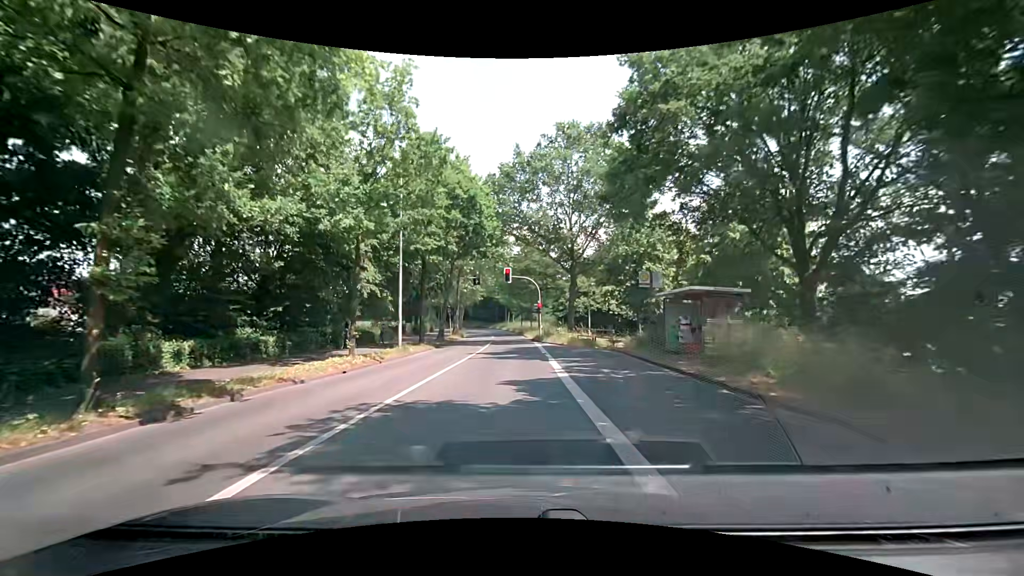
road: secondary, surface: asphalt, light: Day
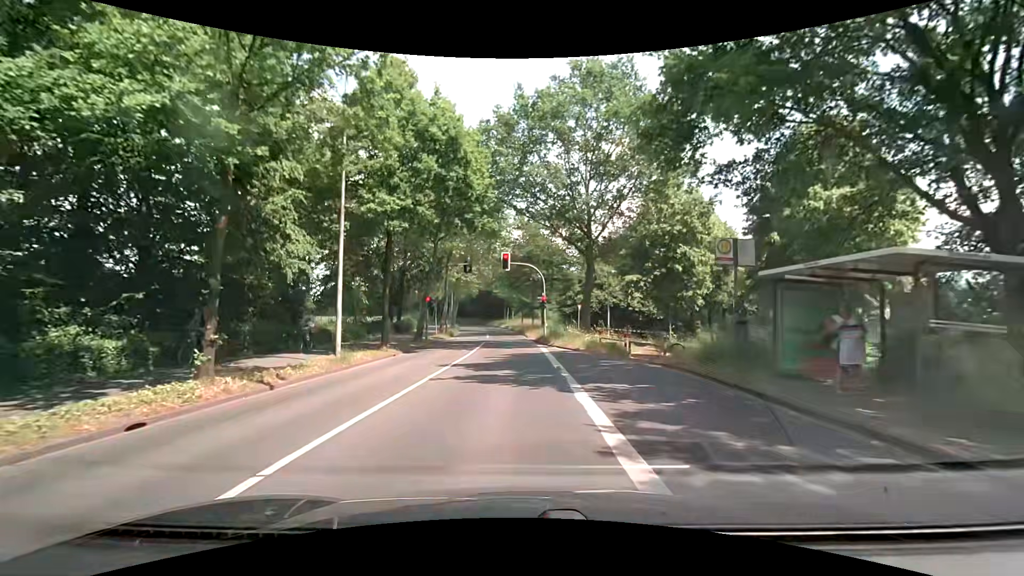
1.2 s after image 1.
(+0.1, +8.4) m; 0°
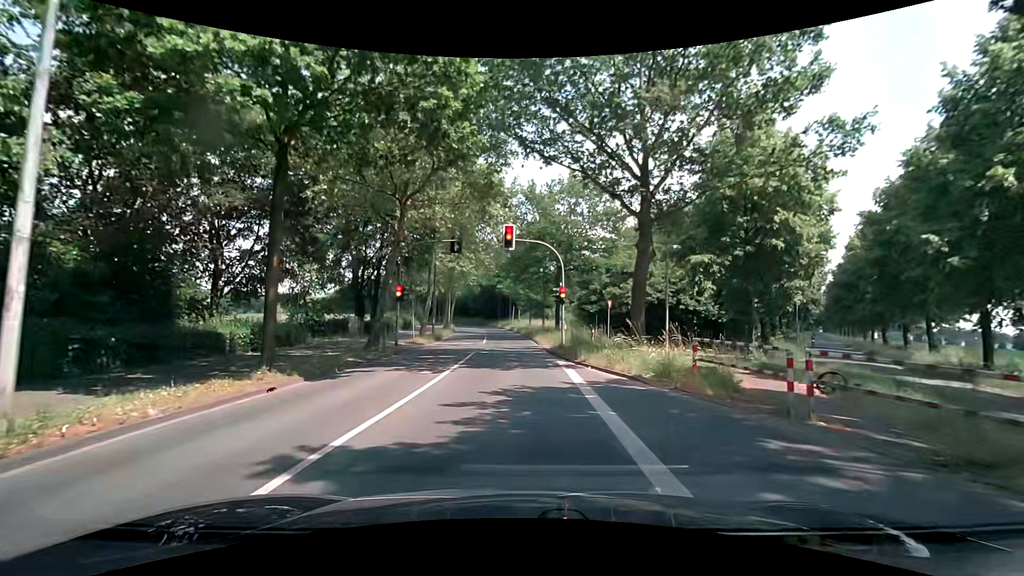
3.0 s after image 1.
(0.0, +11.0) m; -1°
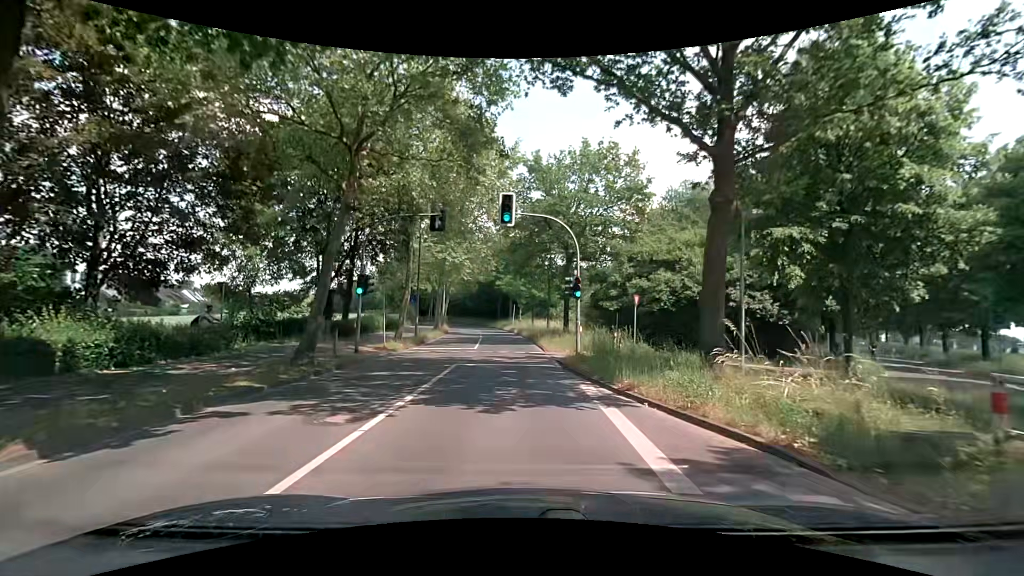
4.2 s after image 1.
(+0.1, +6.6) m; 0°
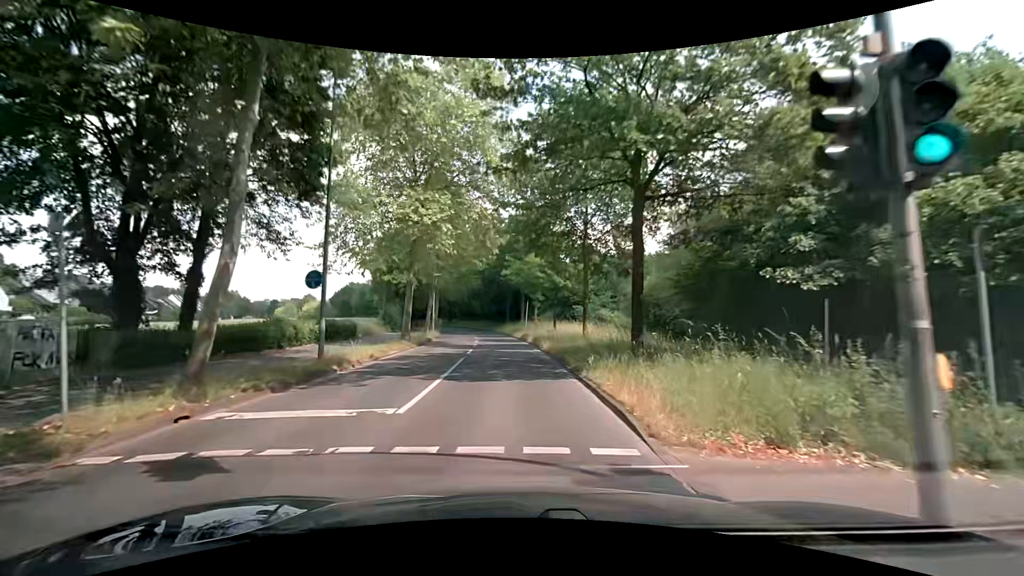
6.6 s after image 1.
(+0.1, +17.4) m; -1°
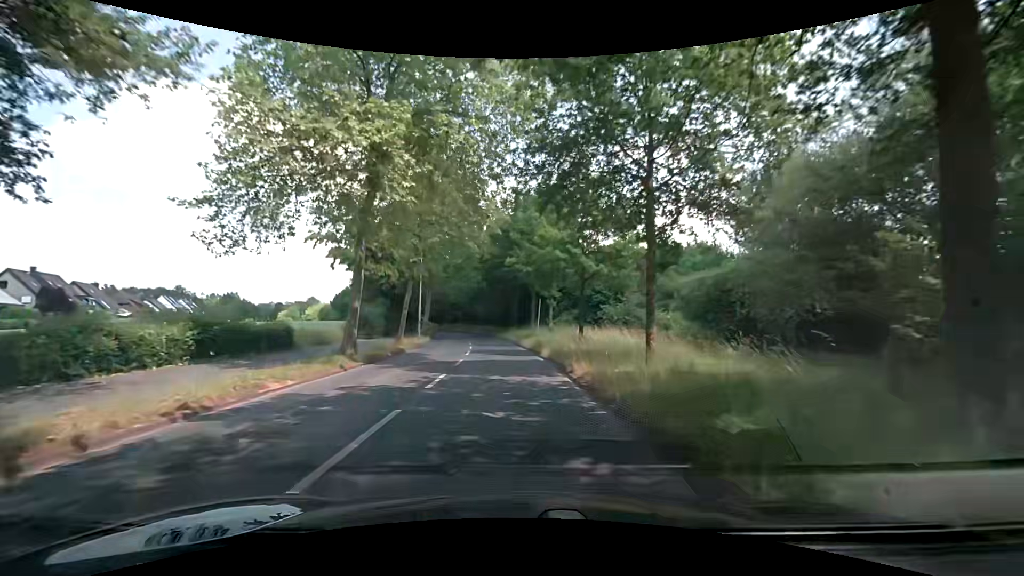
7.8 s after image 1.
(-0.1, +11.2) m; -1°
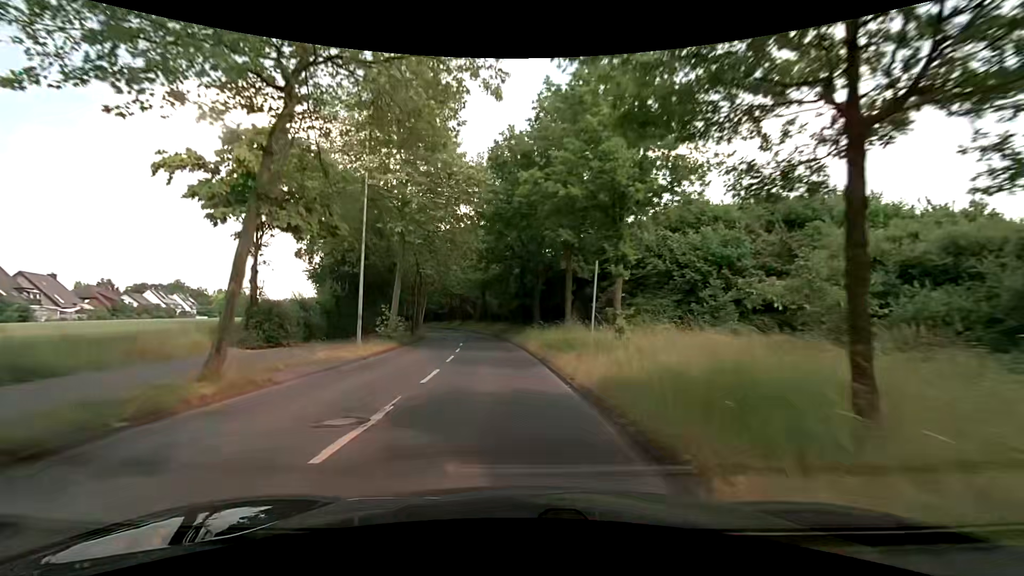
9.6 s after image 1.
(-0.3, +19.0) m; -2°
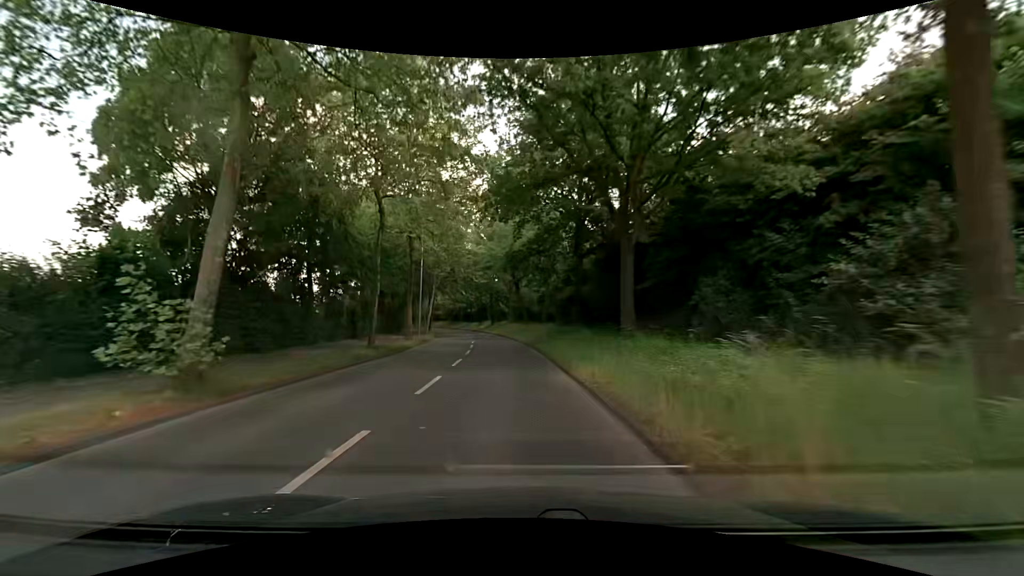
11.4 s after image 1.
(-0.9, +21.2) m; -5°
(0, +10) (0, +20) (-1, +30) (-2, +40) (-3, +50) (-4, +60) (-6, +70) (-8, +79) (-10, +89) (-13, +99) m
